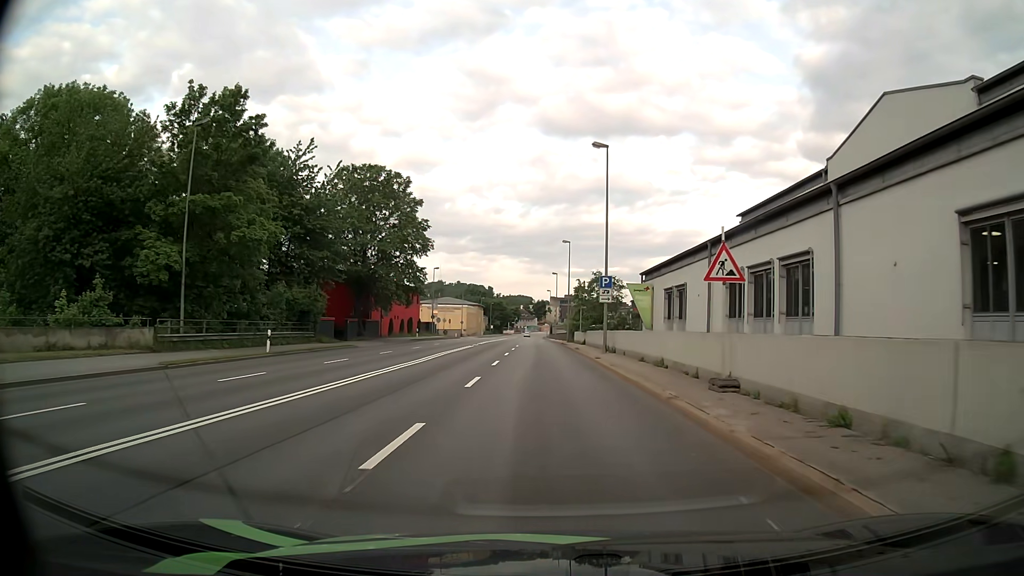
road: primary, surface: asphalt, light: Day
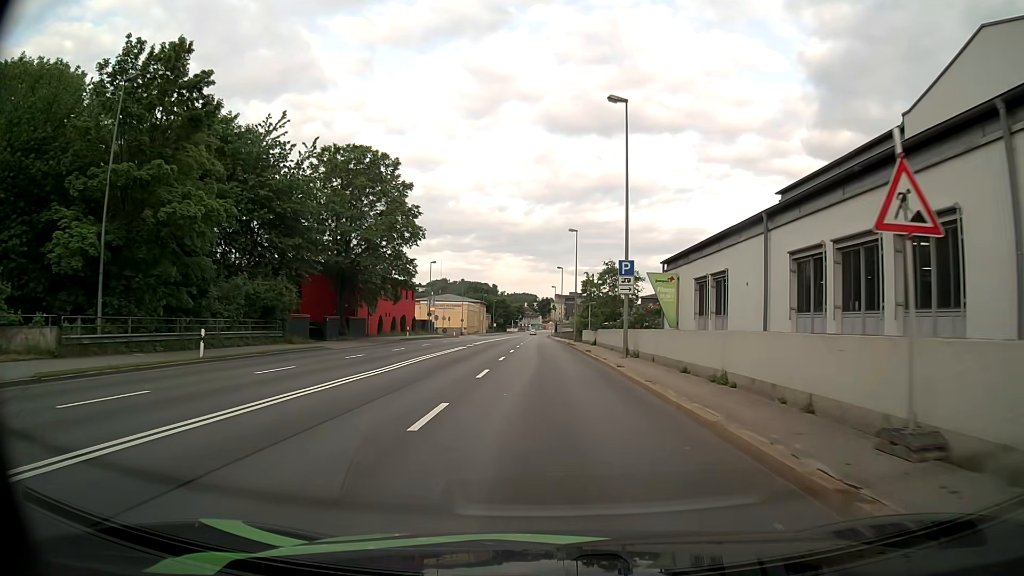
(0.0, +6.7) m; -1°
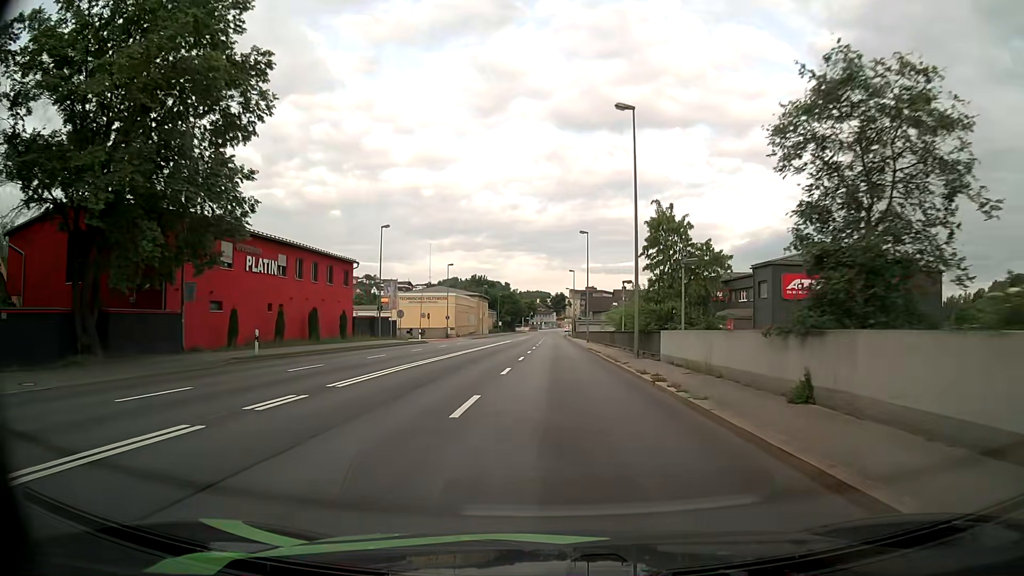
(-0.2, +35.2) m; 0°
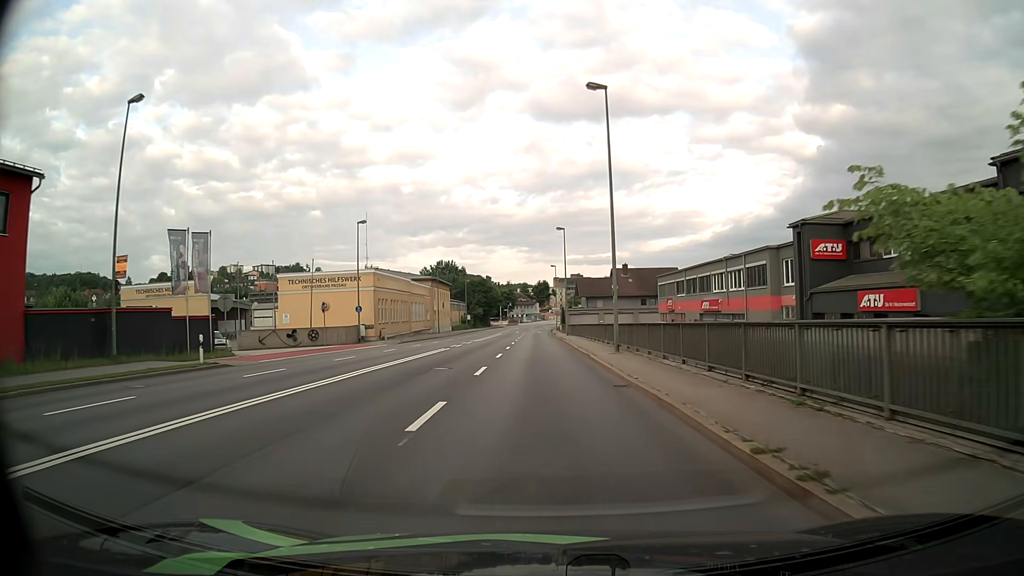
(+0.2, +37.8) m; +1°
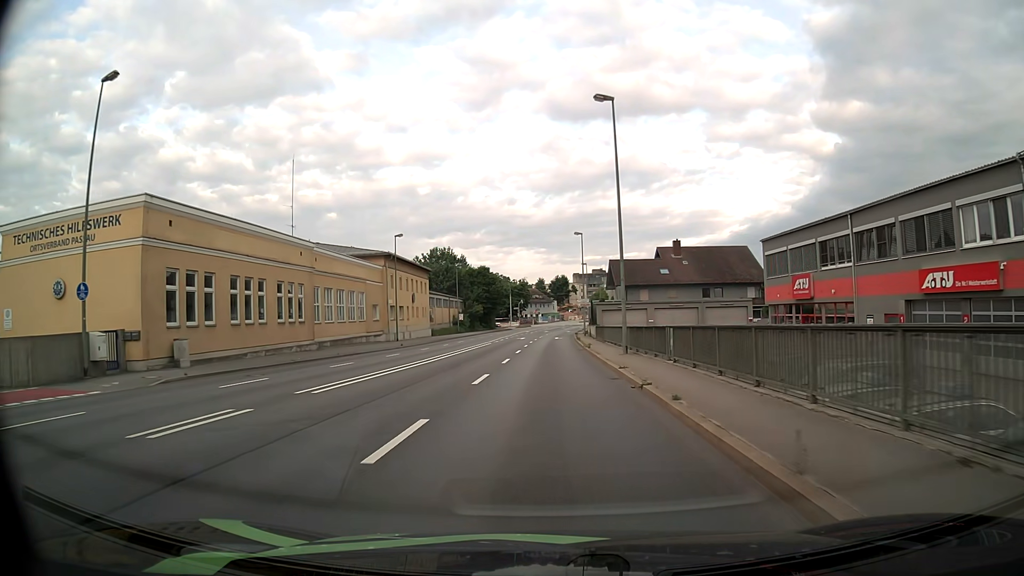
(-0.6, +38.2) m; -1°
(0, +10) (0, +20) (0, +30) (0, +40) (0, +50) (0, +60) (+1, +70) (+1, +80) (+1, +90) (+2, +100) m
